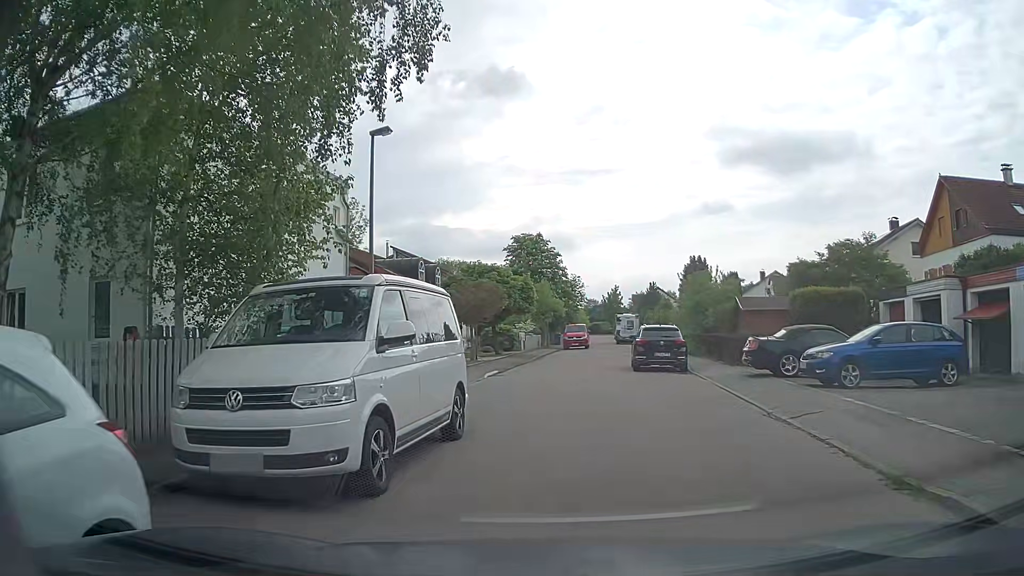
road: residential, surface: asphalt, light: Day
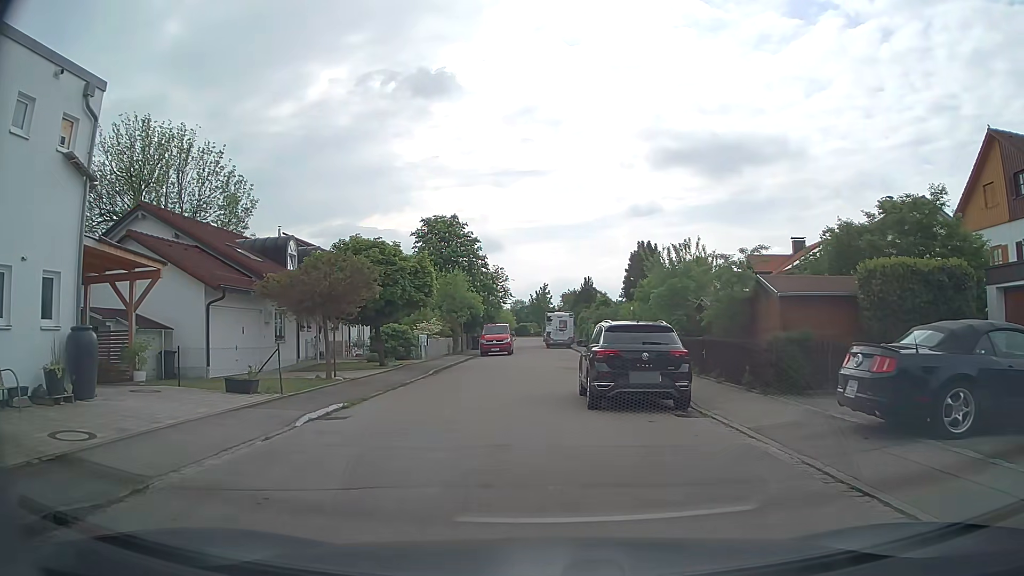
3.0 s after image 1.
(+0.7, +10.6) m; +4°
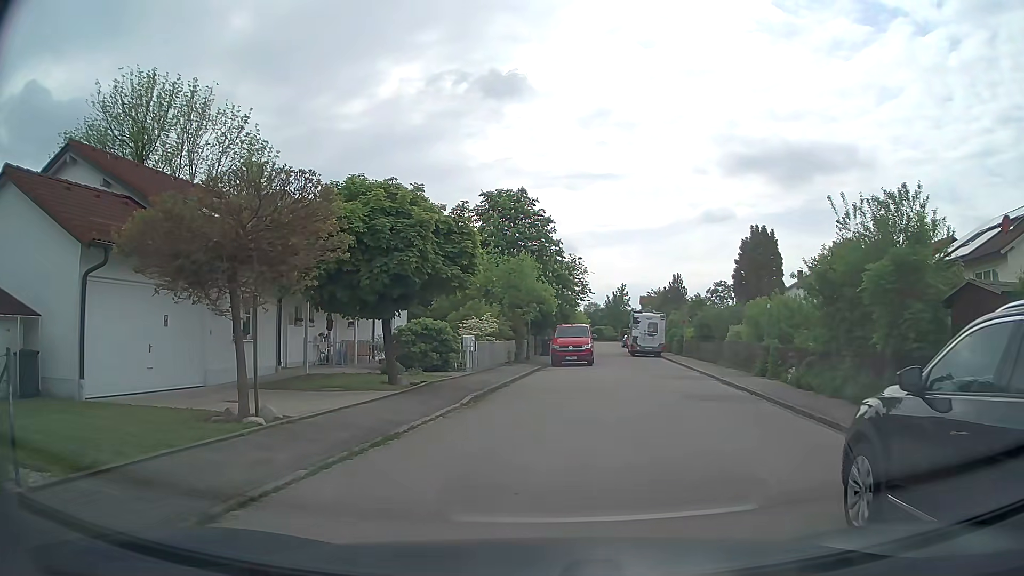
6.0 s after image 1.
(-0.3, +10.1) m; -4°
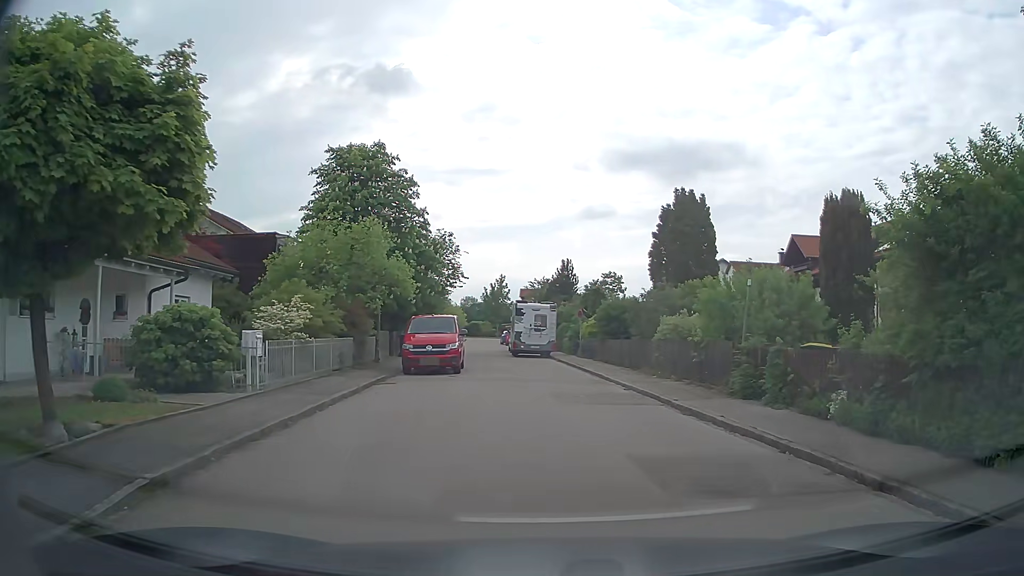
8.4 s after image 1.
(+0.7, +9.2) m; +10°
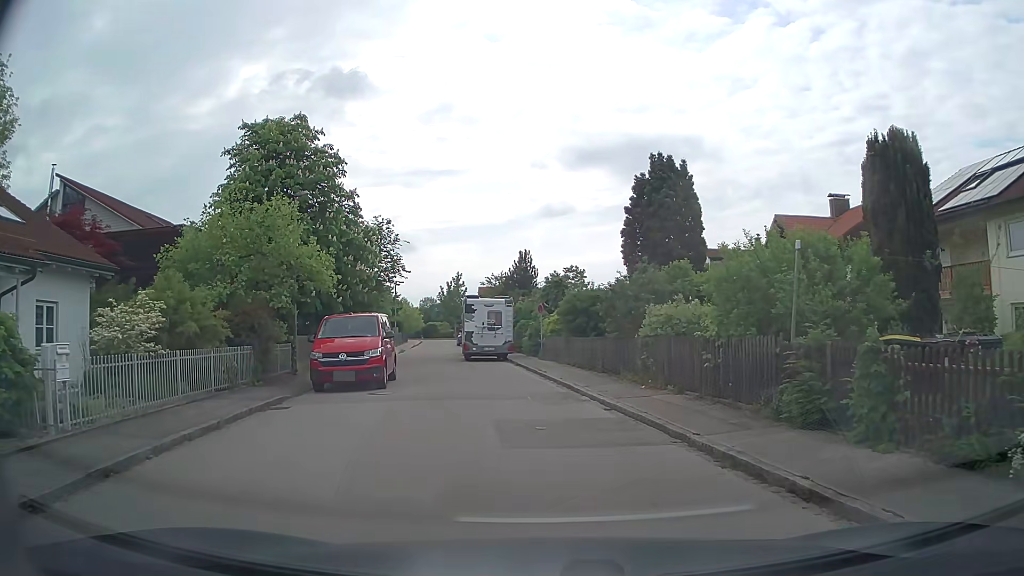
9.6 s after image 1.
(+0.3, +5.2) m; +3°
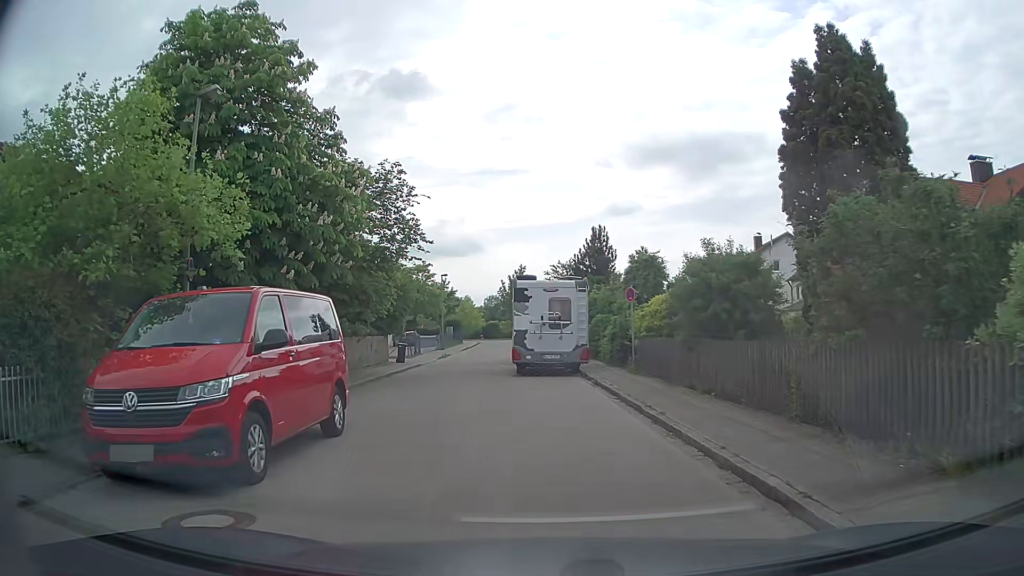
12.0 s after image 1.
(-0.4, +11.0) m; -5°
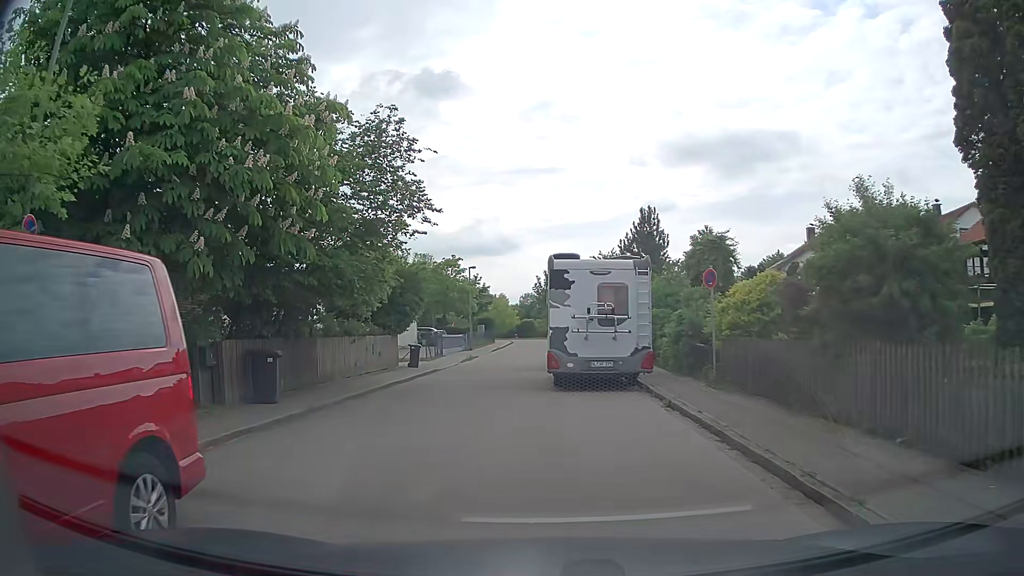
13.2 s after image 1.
(-0.1, +5.5) m; -2°
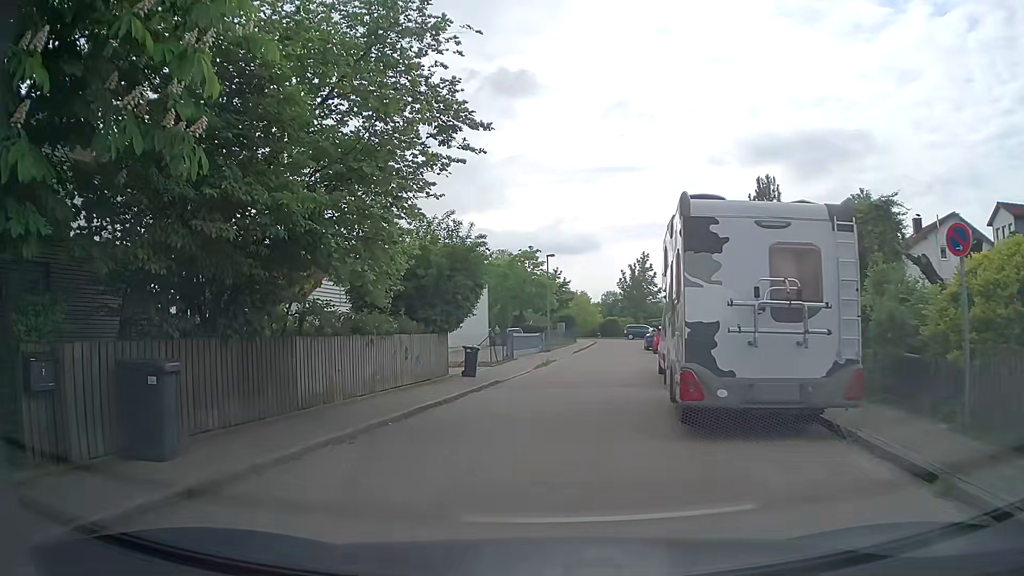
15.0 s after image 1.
(-0.4, +6.7) m; -9°
